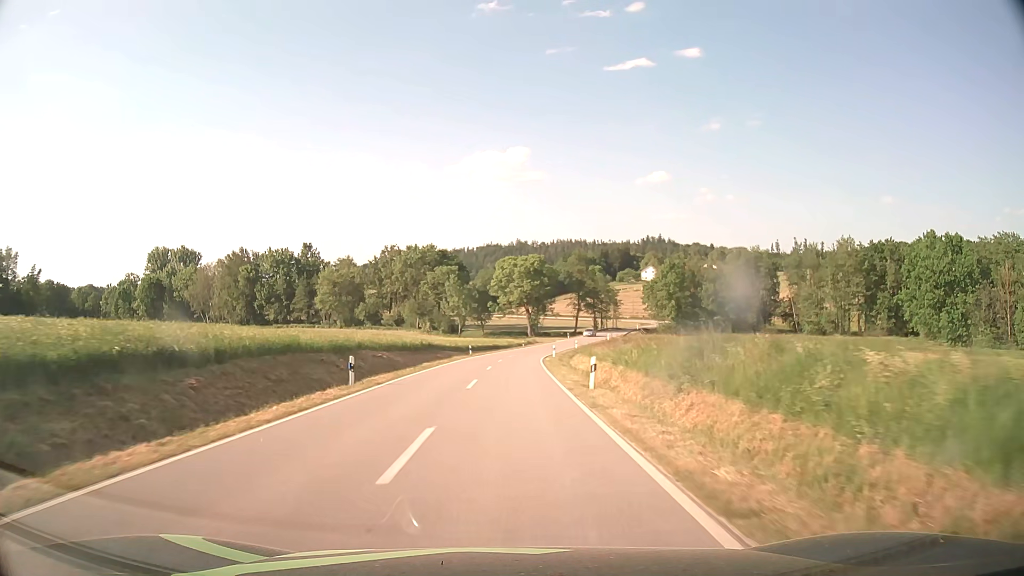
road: tertiary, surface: asphalt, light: Day
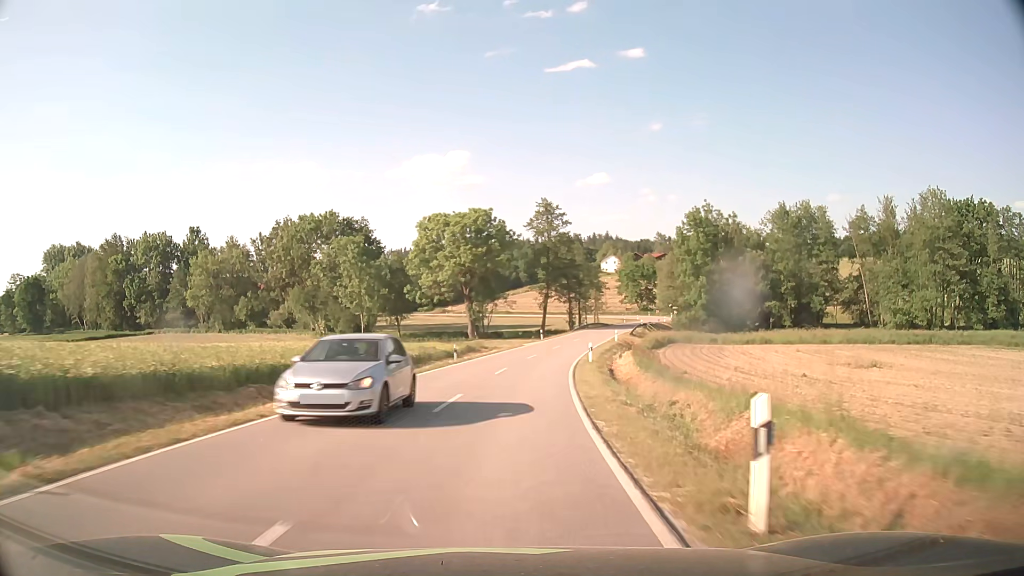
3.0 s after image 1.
(+1.7, +53.6) m; +5°
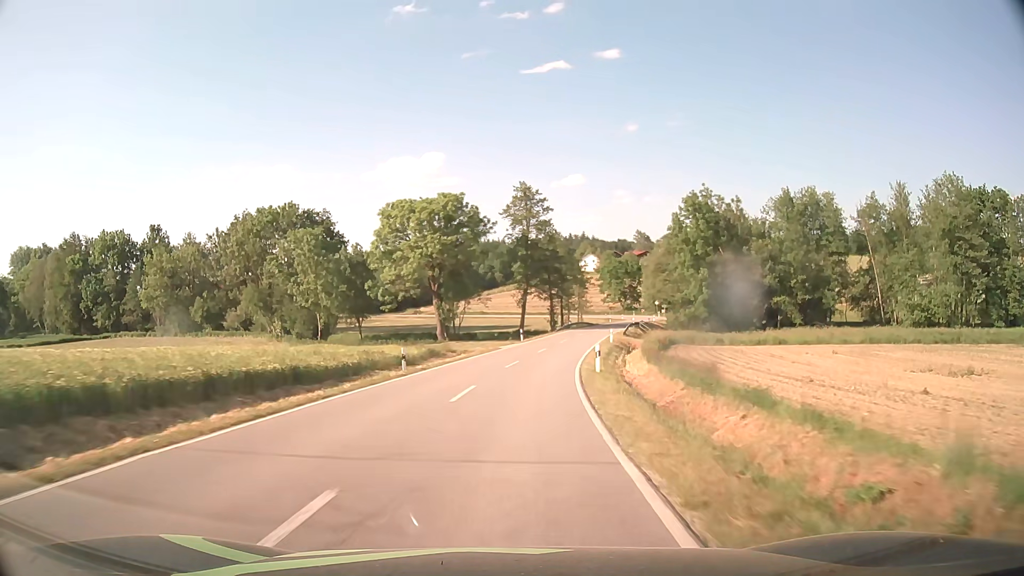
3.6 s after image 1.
(+0.2, +10.7) m; +2°
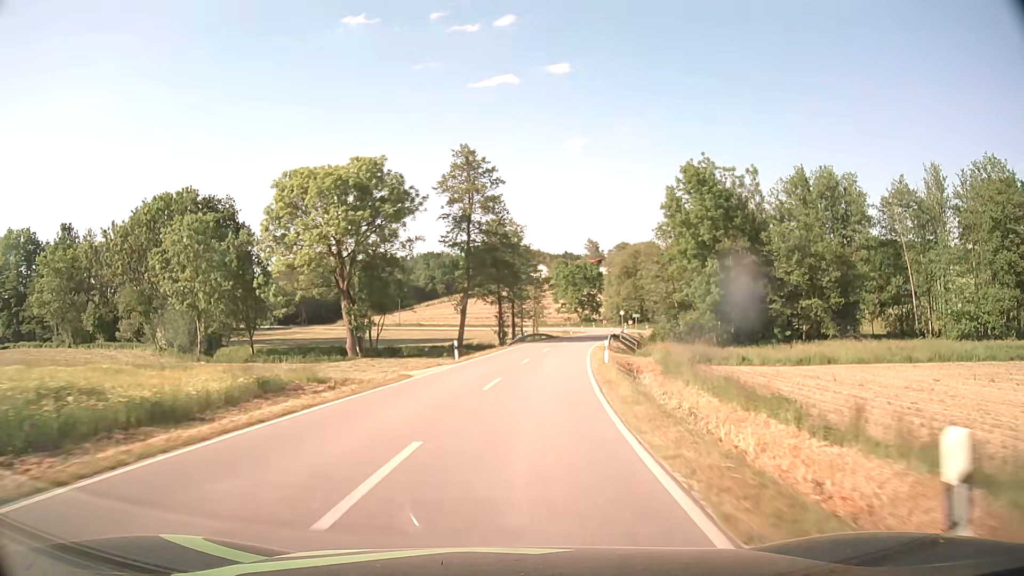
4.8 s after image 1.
(+0.8, +21.4) m; +4°
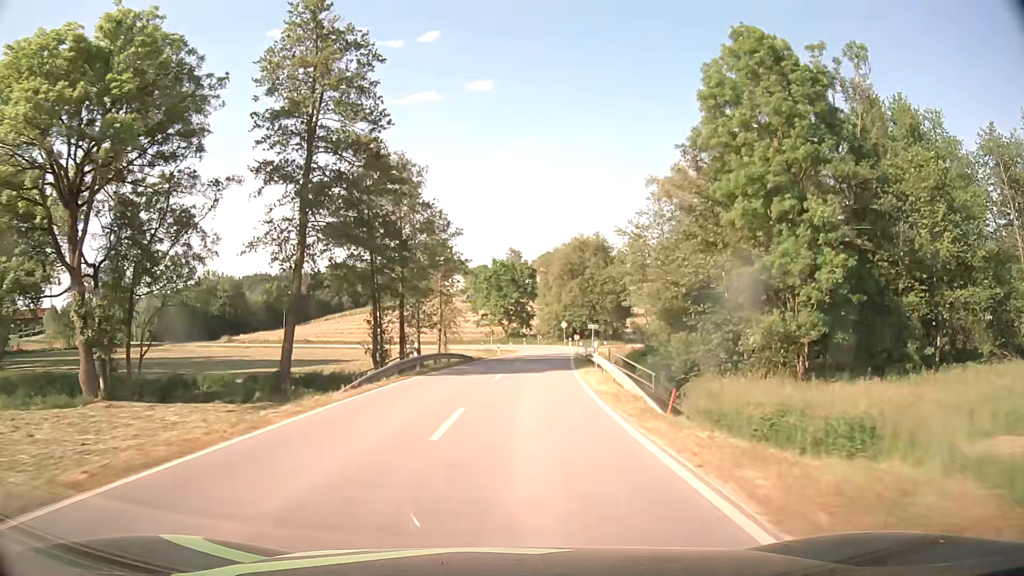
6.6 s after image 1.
(+2.1, +31.2) m; +7°
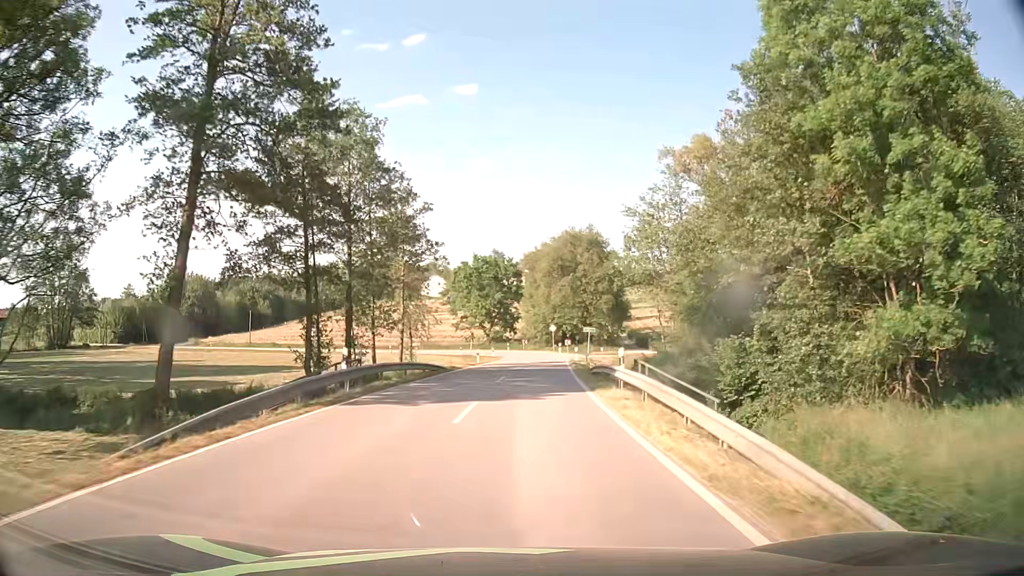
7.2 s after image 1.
(+0.1, +10.1) m; +1°
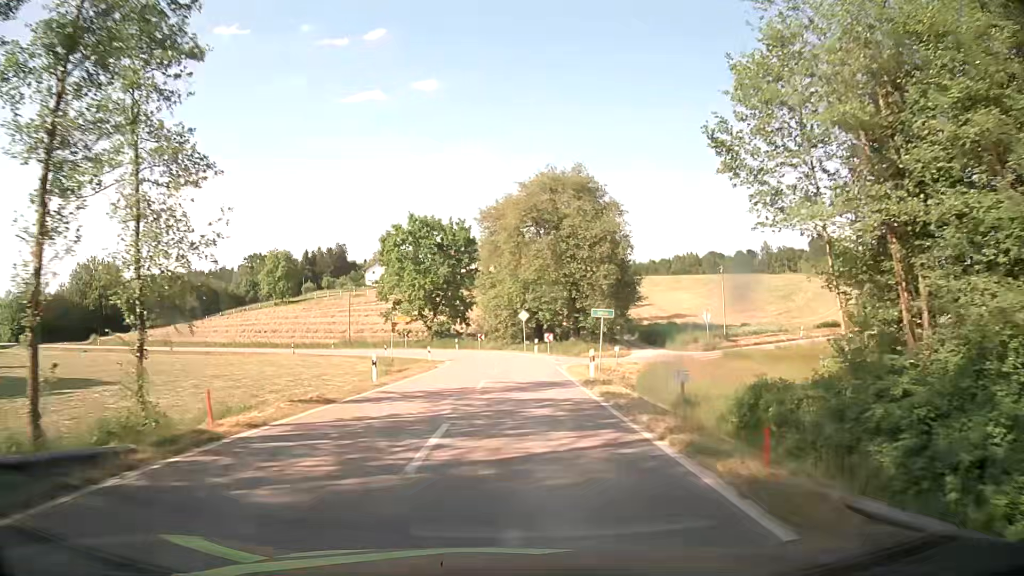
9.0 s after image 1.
(+1.0, +27.7) m; +4°
(0, +10) (0, +20) (0, +30) (+4, +39) (+11, +46) (+20, +52) (+28, +57) (+36, +63) (+44, +68) (+52, +75) m
